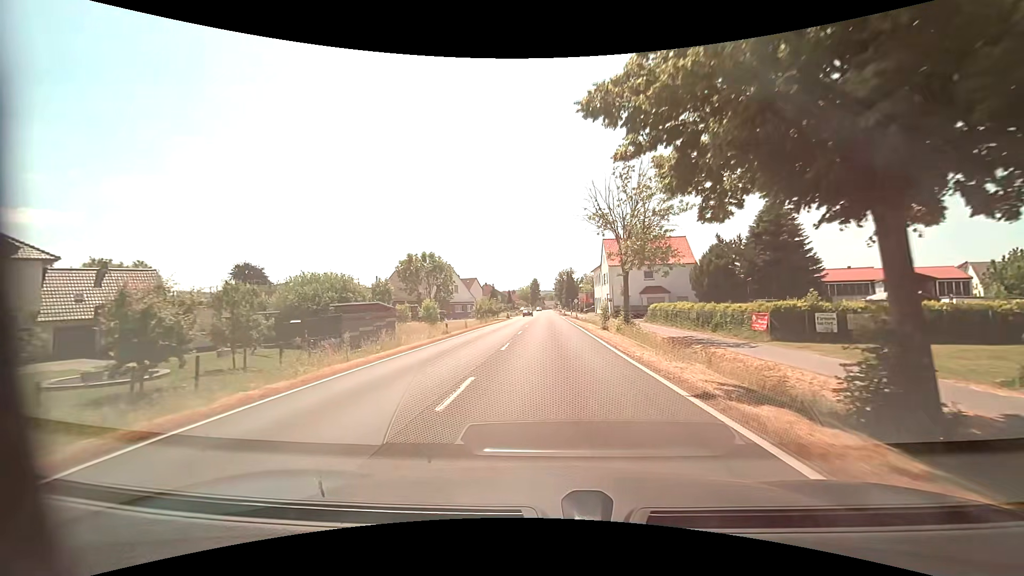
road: primary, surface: asphalt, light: Day
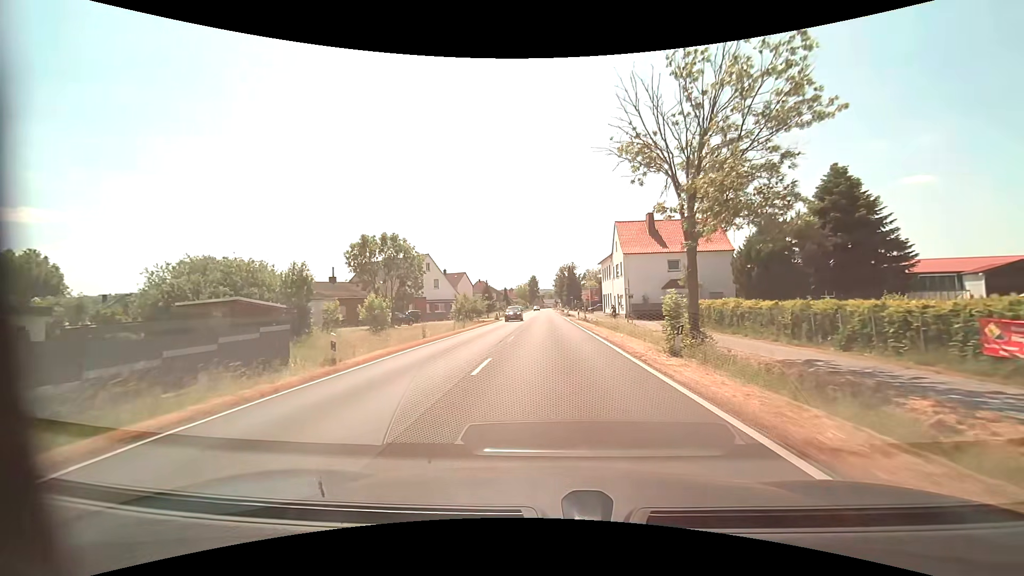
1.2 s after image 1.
(+0.2, +15.2) m; +1°
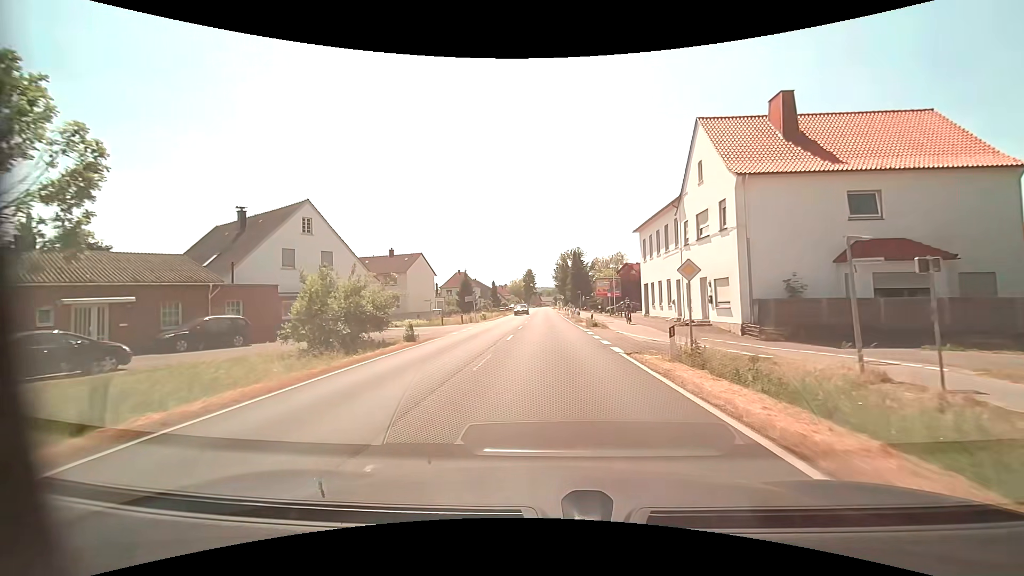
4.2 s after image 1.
(0.0, +35.6) m; 0°
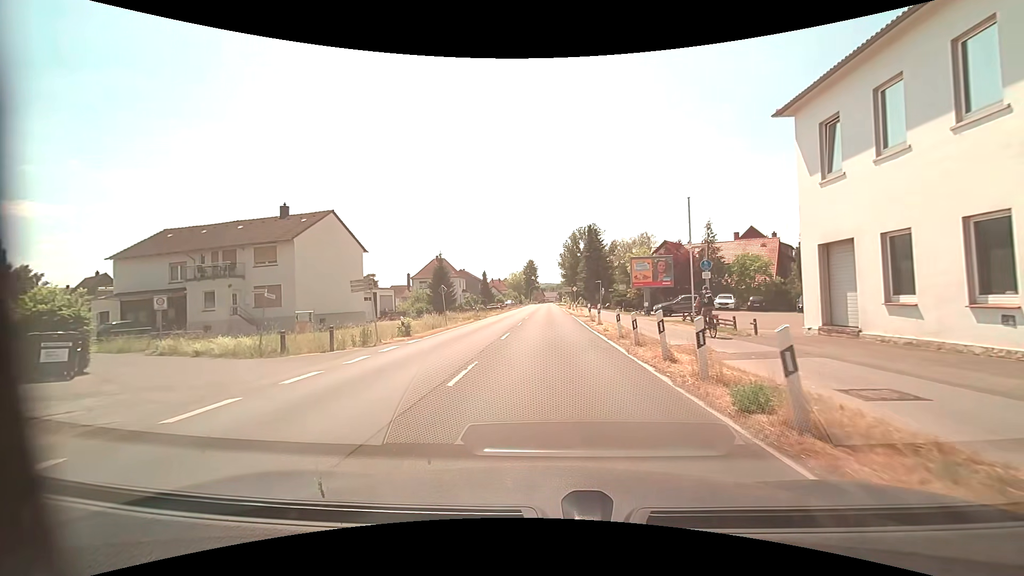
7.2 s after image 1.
(0.0, +29.3) m; -1°
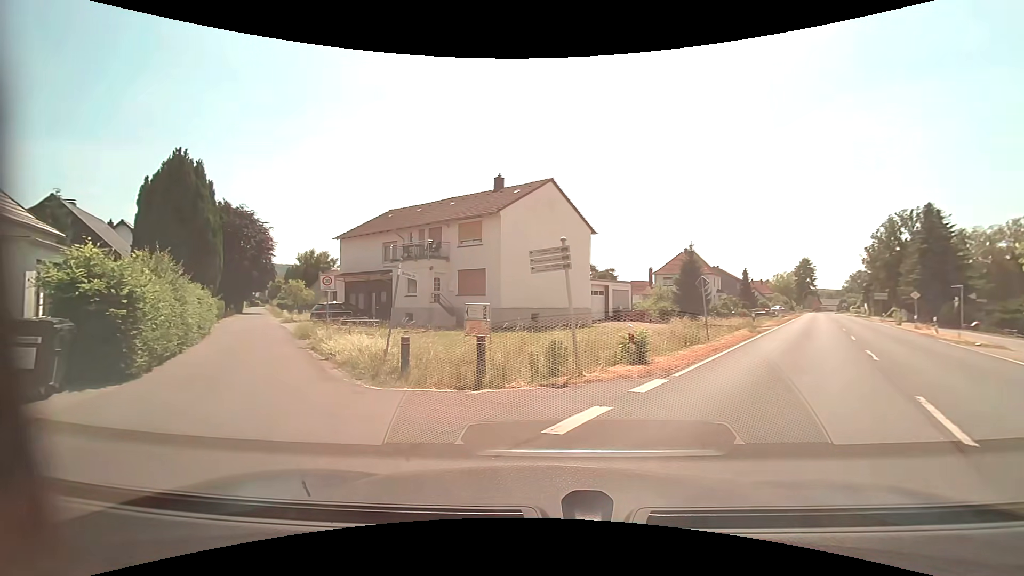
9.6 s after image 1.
(-1.8, +10.2) m; -28°
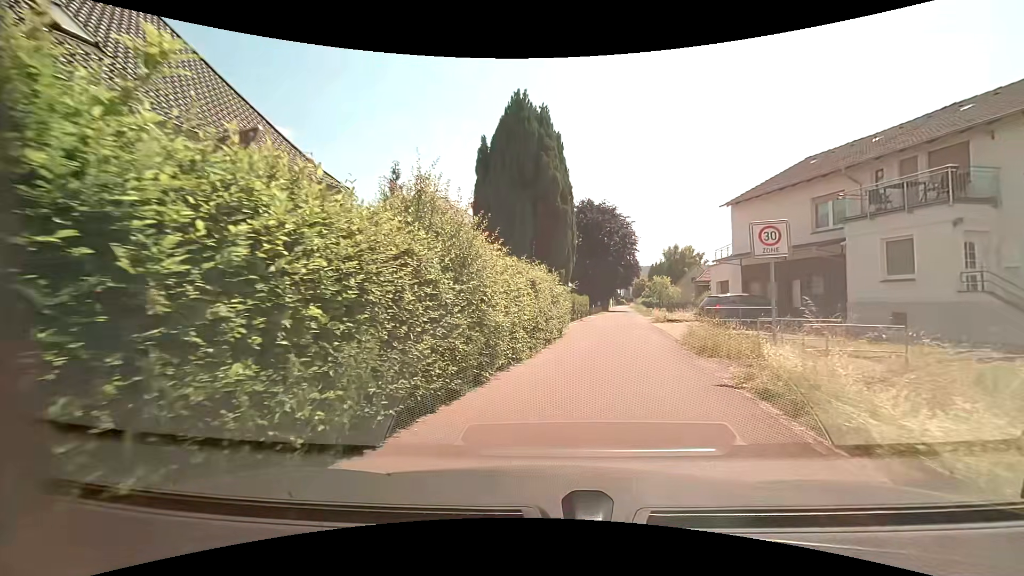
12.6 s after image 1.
(-4.8, +11.0) m; -38°
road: residential
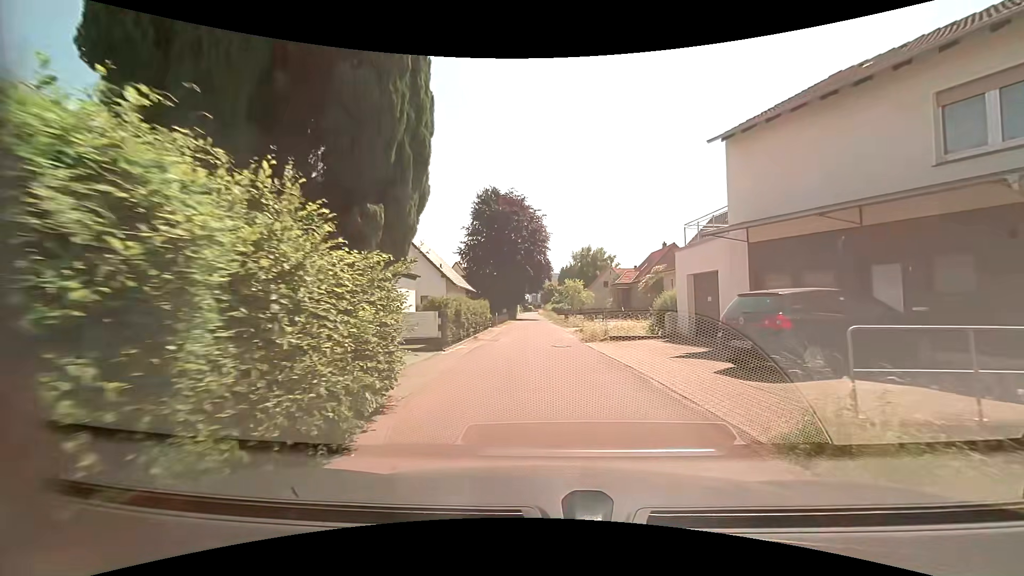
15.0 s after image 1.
(+1.3, +13.5) m; +12°
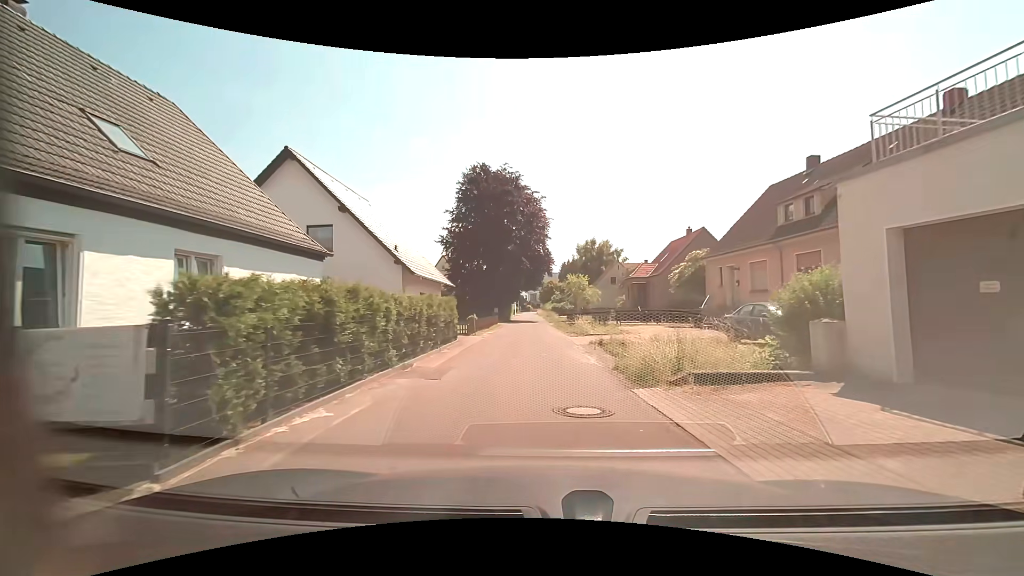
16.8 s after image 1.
(-0.2, +11.4) m; -1°
(0, +10) (0, +20) (-1, +30) (-1, +40) (-1, +50) (-2, +60) (-2, +70) (-2, +80) (-2, +90) (-3, +100) m
